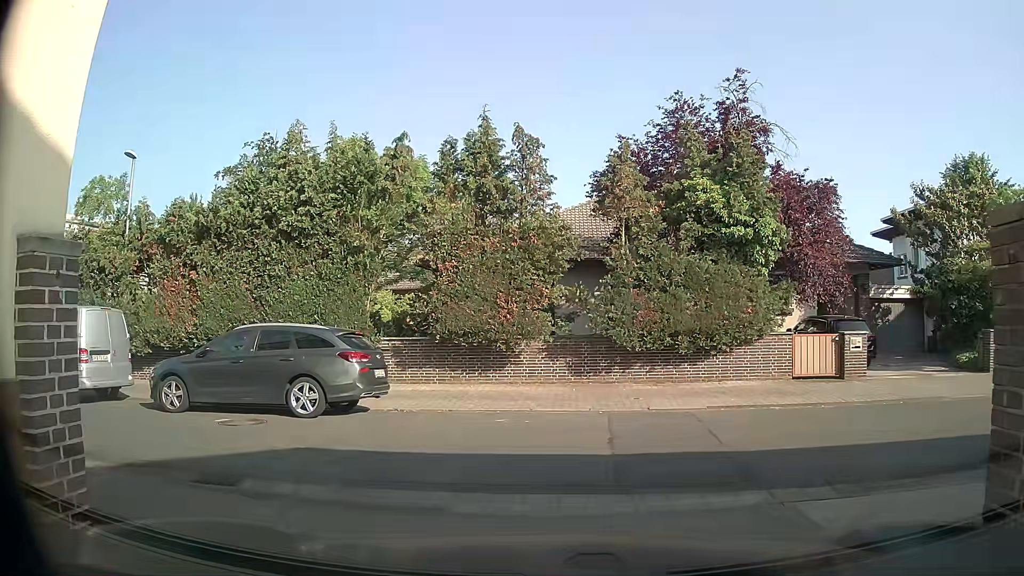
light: Day
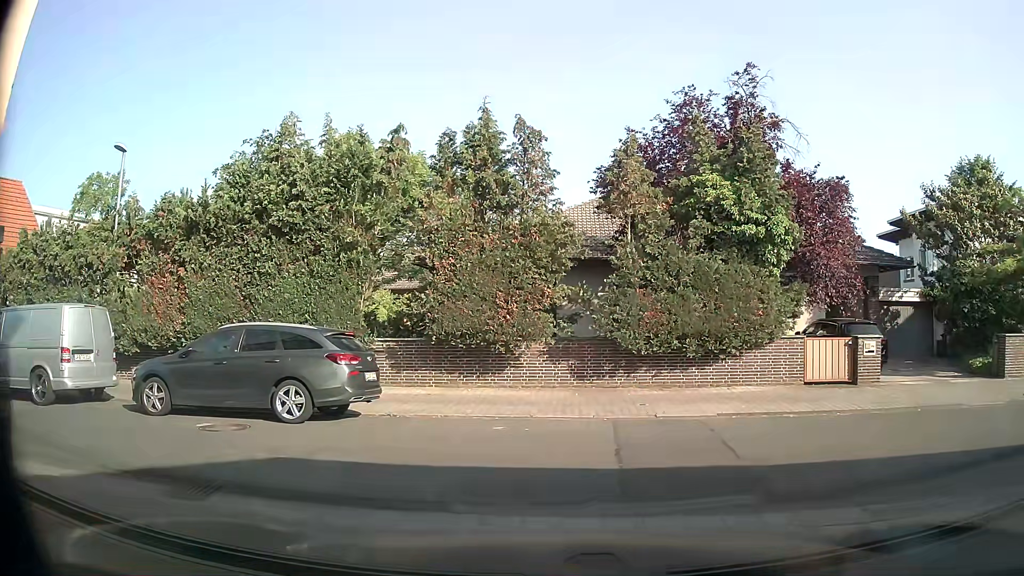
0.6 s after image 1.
(0.0, +0.6) m; 0°
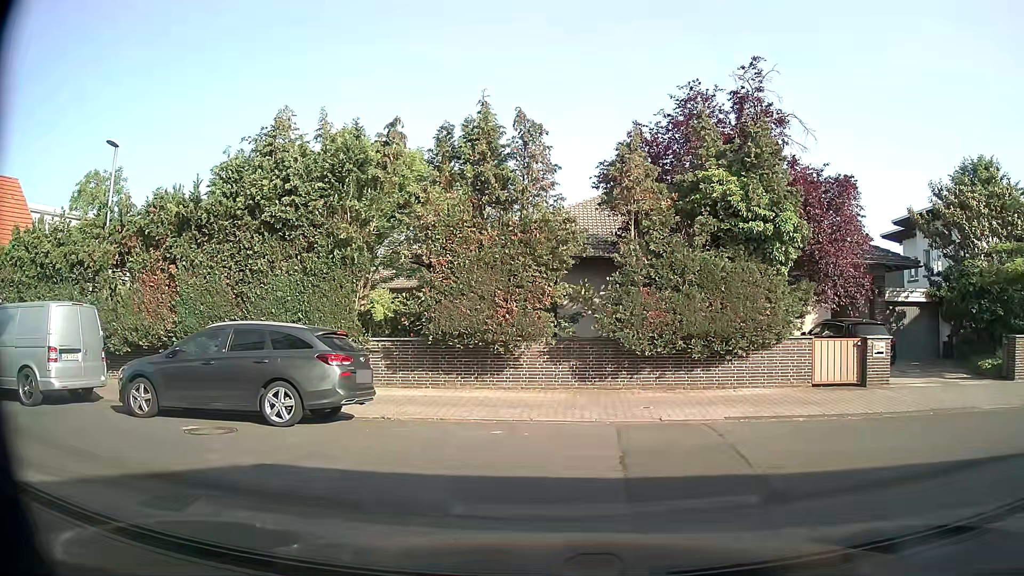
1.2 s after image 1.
(0.0, +0.4) m; 0°
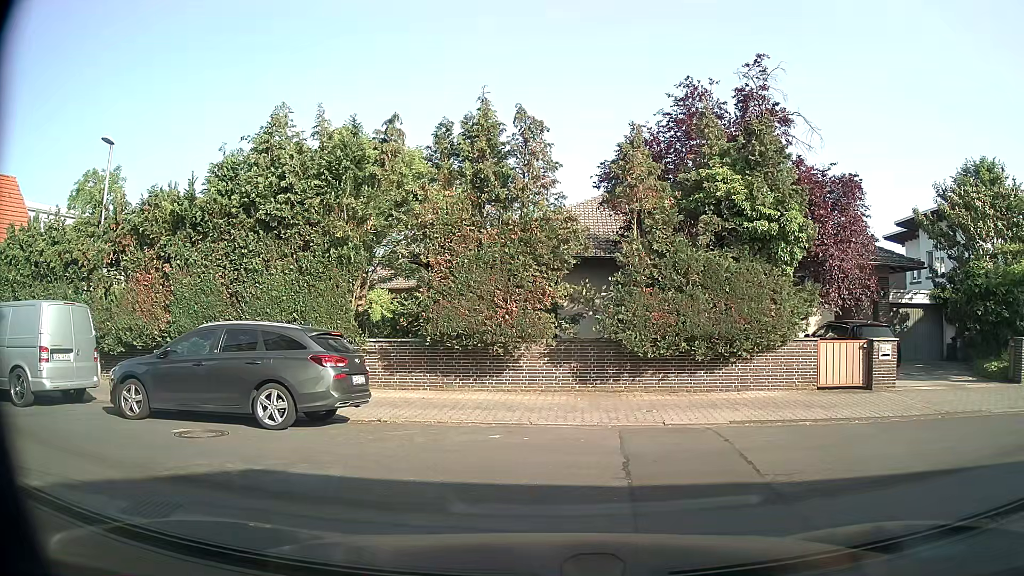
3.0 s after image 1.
(0.0, +0.3) m; 0°
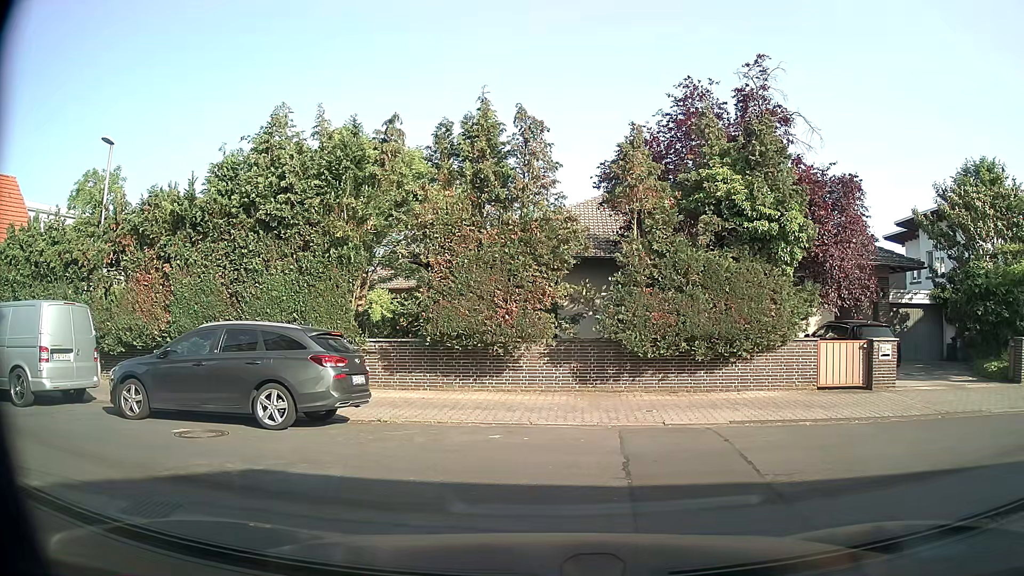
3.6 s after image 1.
(0.0, 0.0) m; 0°
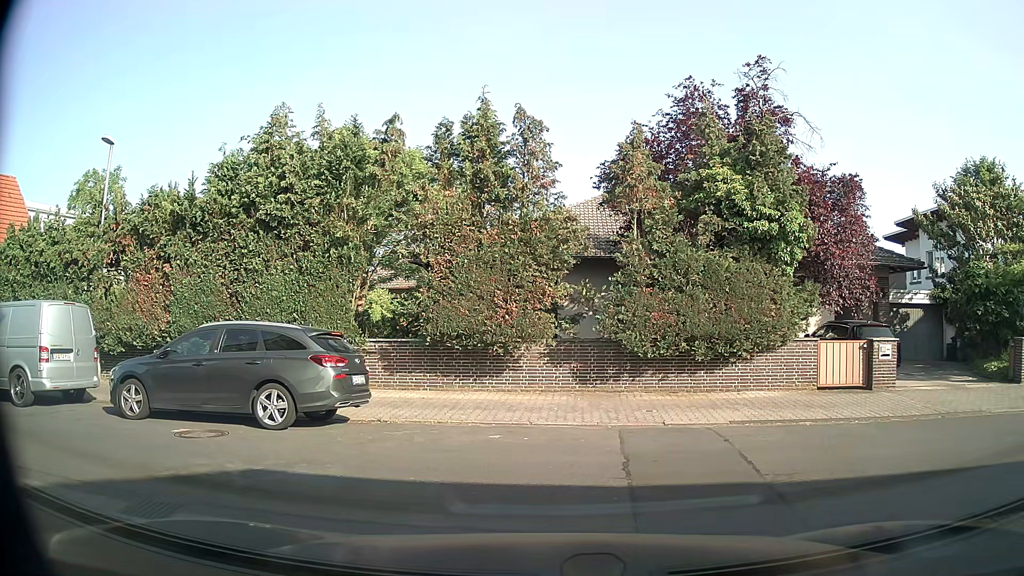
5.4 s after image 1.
(0.0, 0.0) m; 0°
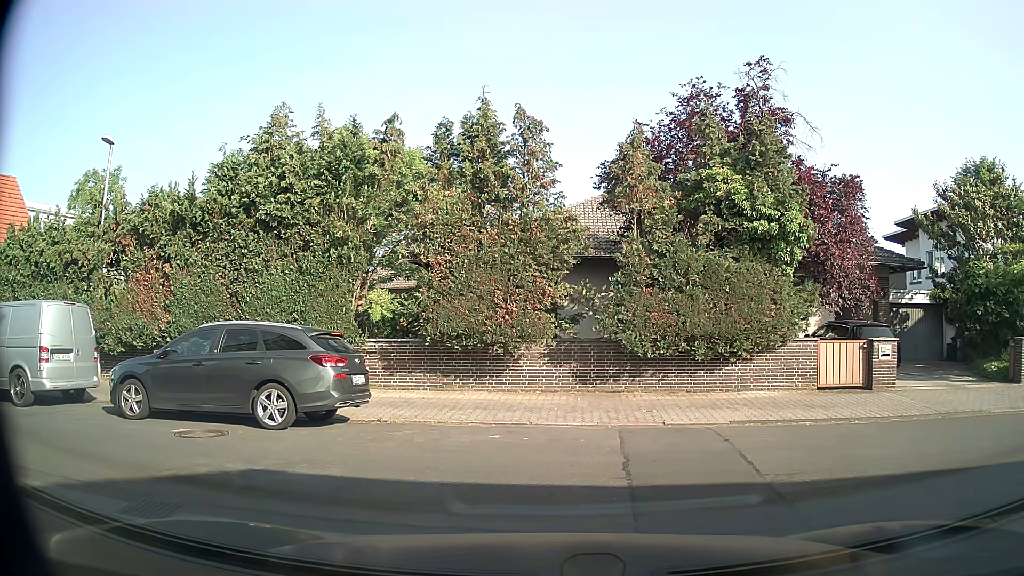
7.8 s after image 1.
(0.0, 0.0) m; 0°
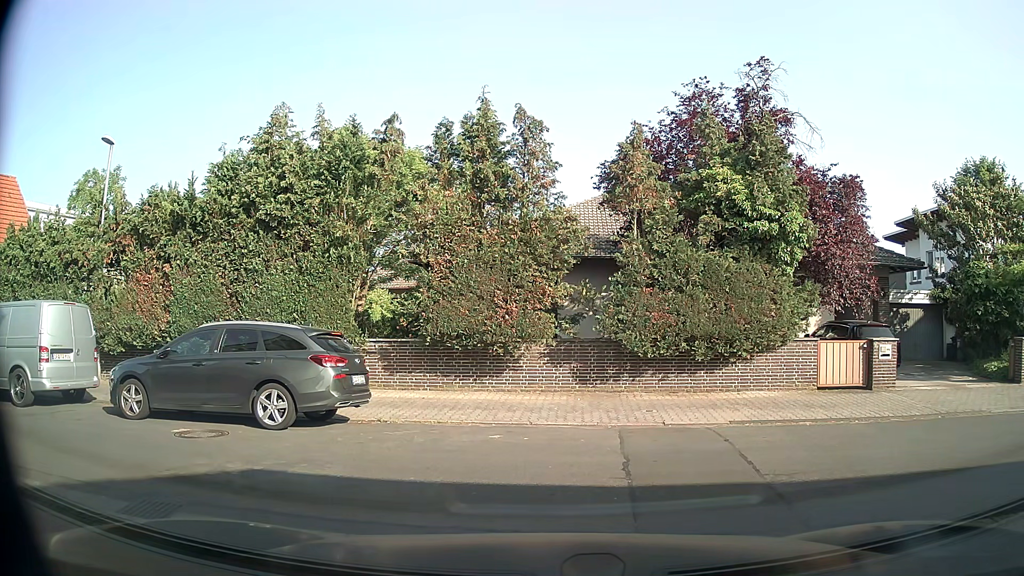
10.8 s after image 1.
(0.0, 0.0) m; 0°
